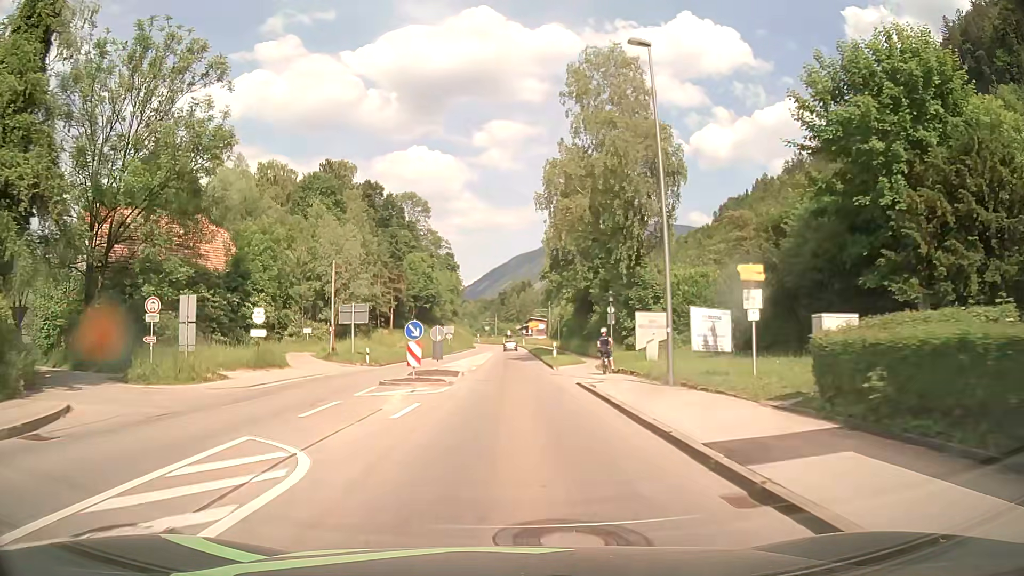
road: primary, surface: asphalt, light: Day
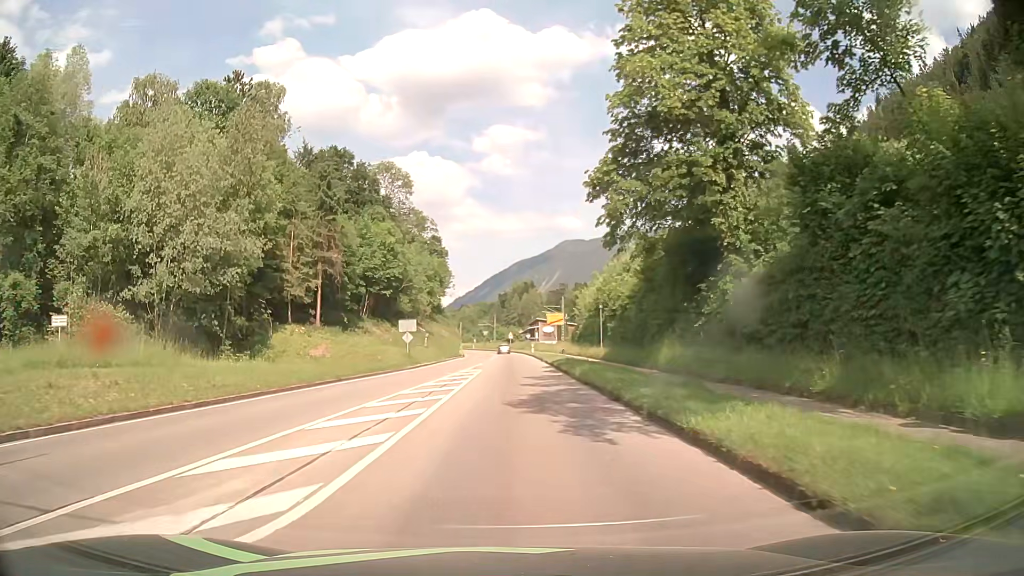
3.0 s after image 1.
(-0.1, +37.2) m; 0°
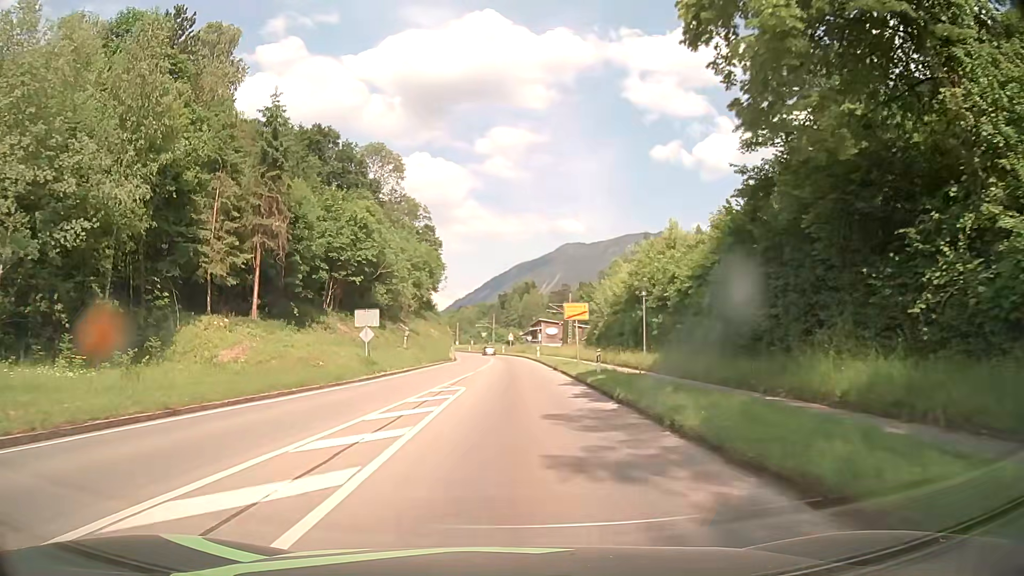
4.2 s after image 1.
(0.0, +14.9) m; 0°
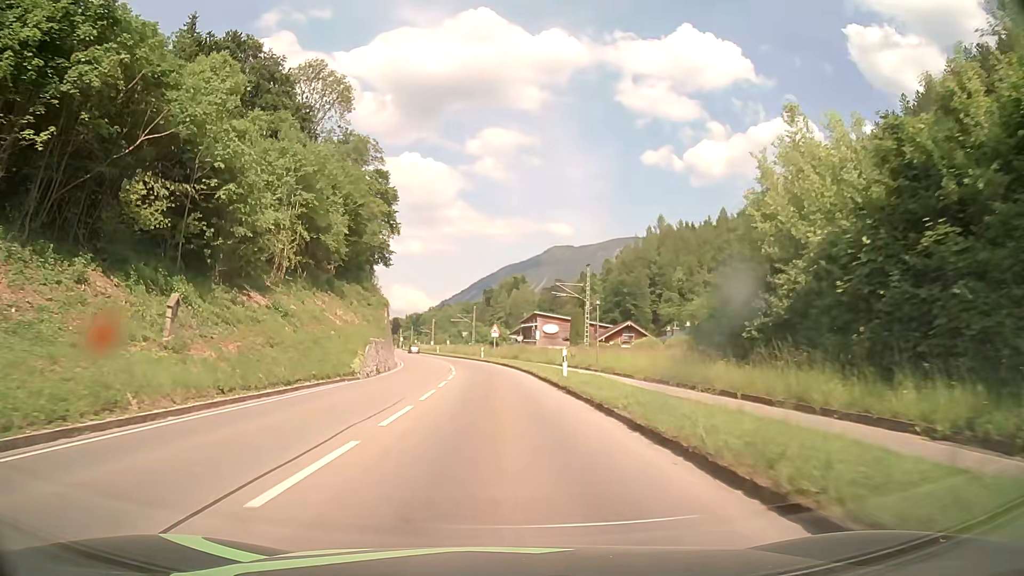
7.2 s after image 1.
(+0.7, +41.2) m; +2°
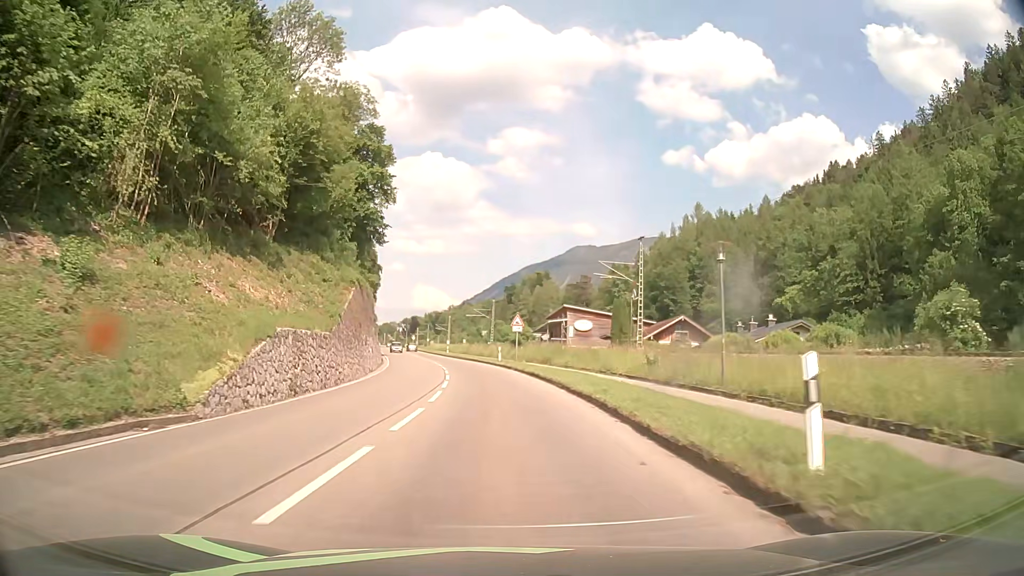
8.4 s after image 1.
(-0.3, +18.9) m; -2°
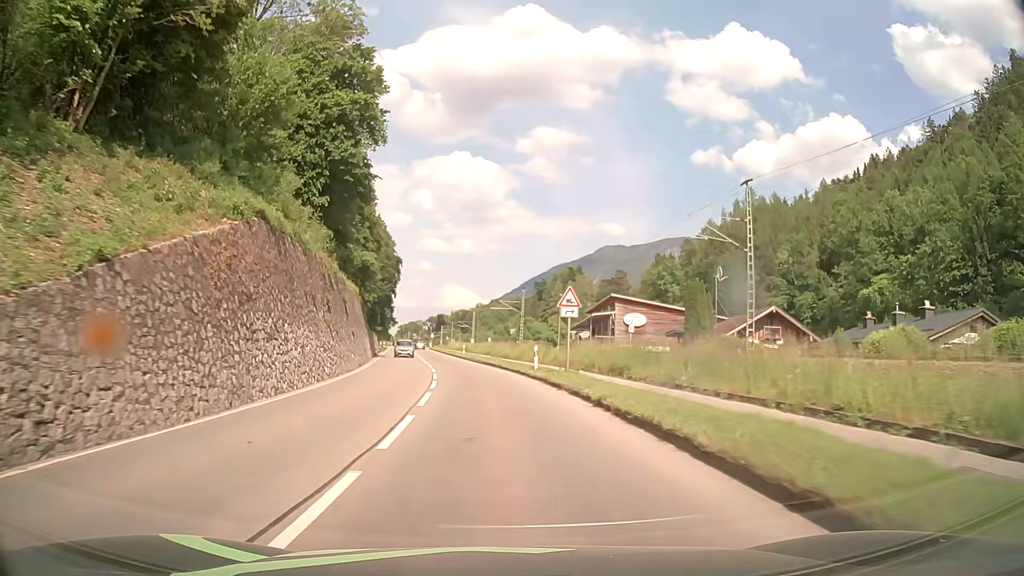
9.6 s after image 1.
(-0.4, +20.2) m; -2°
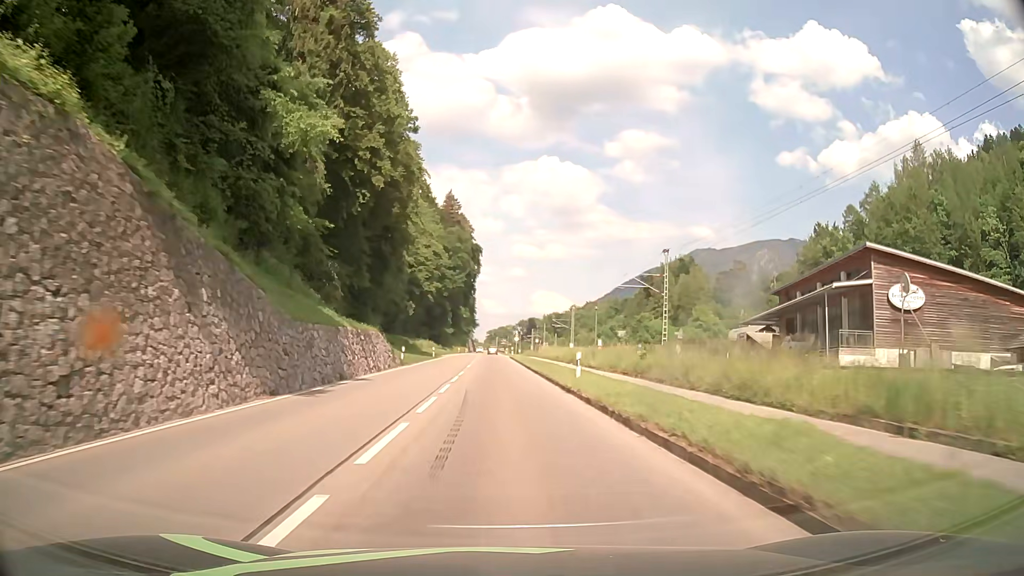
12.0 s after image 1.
(-3.2, +43.7) m; -8°
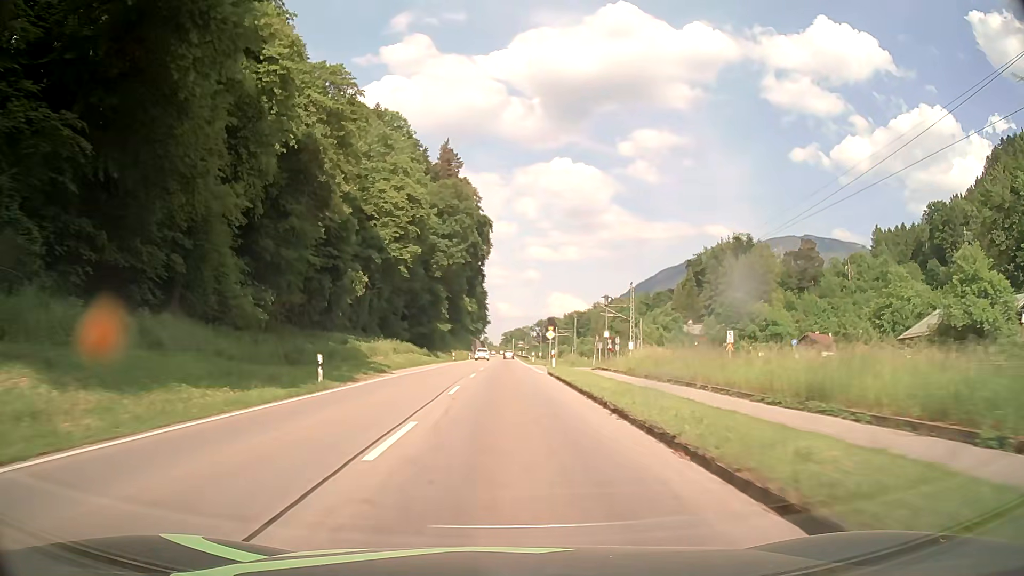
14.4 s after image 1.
(-0.7, +48.3) m; -1°
(0, +10) (0, +20) (0, +30) (0, +40) (0, +50) (0, +60) (0, +70) (0, +80) (0, +90) (0, +100) m
